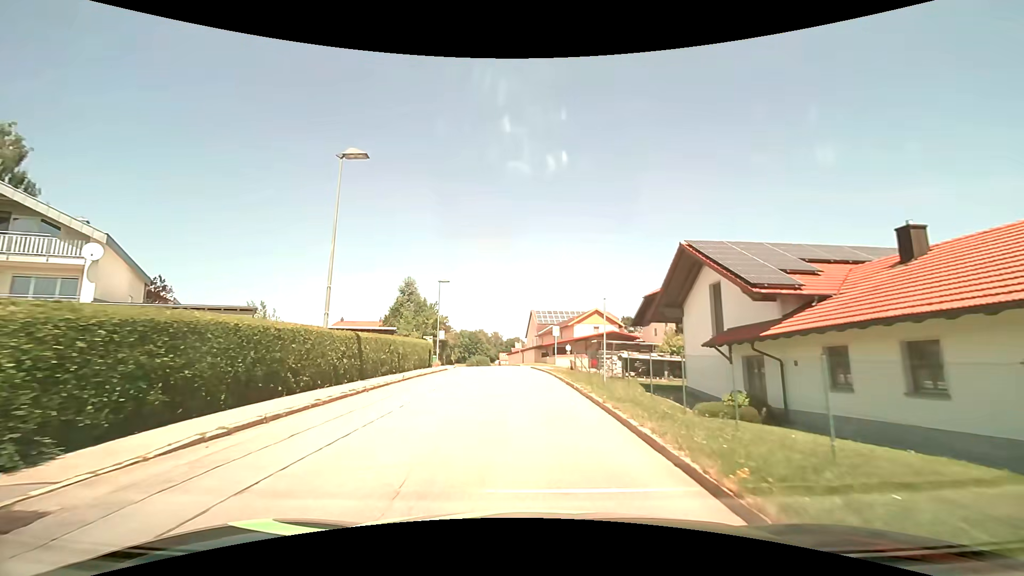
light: Day
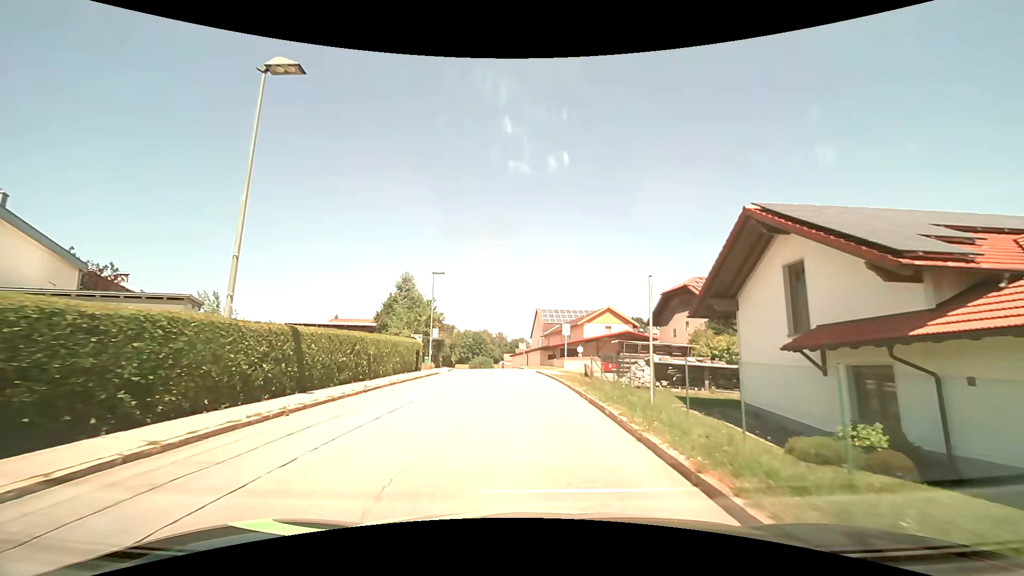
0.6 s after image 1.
(-0.1, +5.5) m; -1°
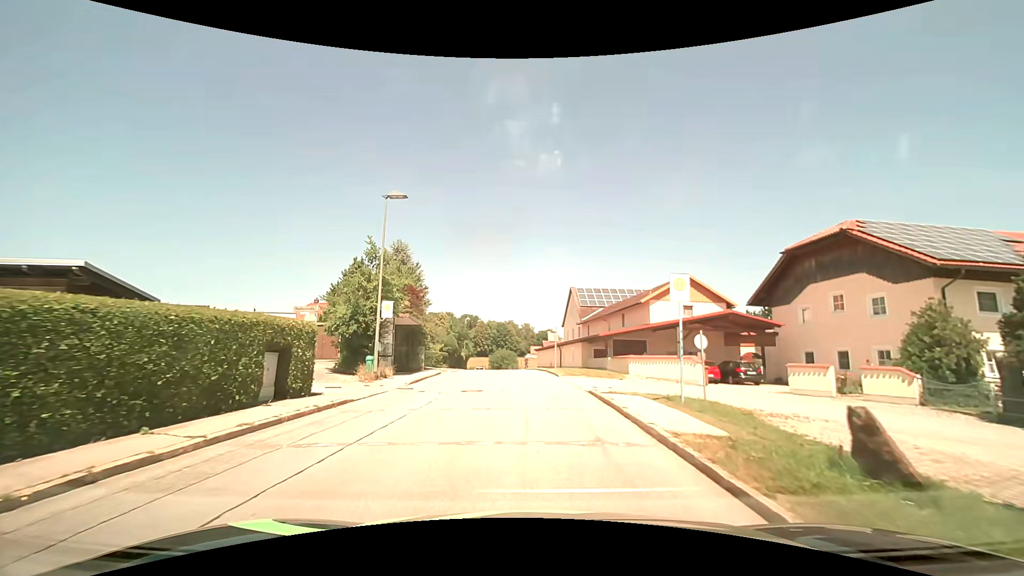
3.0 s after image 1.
(-0.4, +20.0) m; -3°
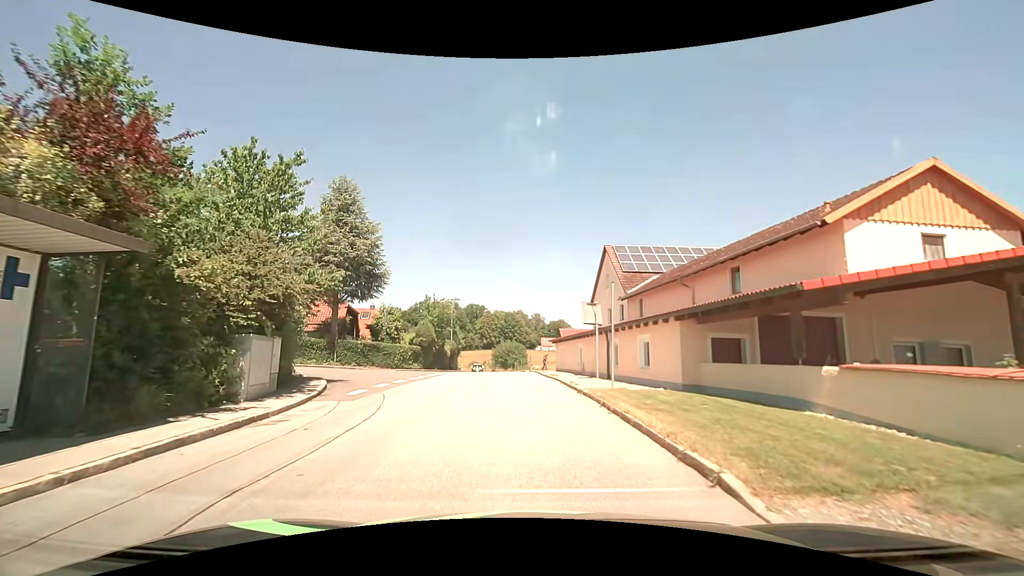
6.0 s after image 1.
(-0.1, +21.3) m; -1°
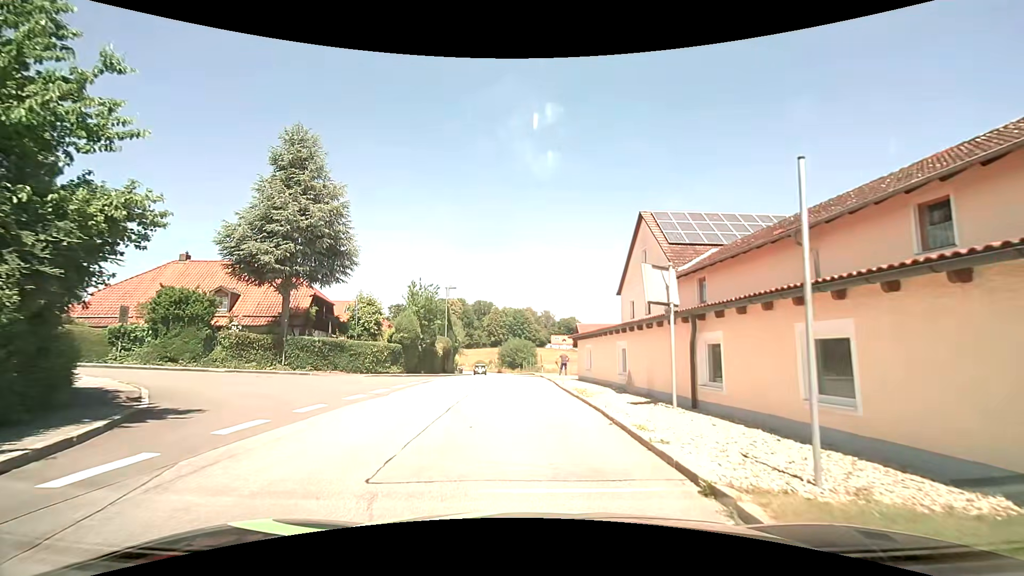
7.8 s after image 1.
(-0.1, +9.5) m; -2°
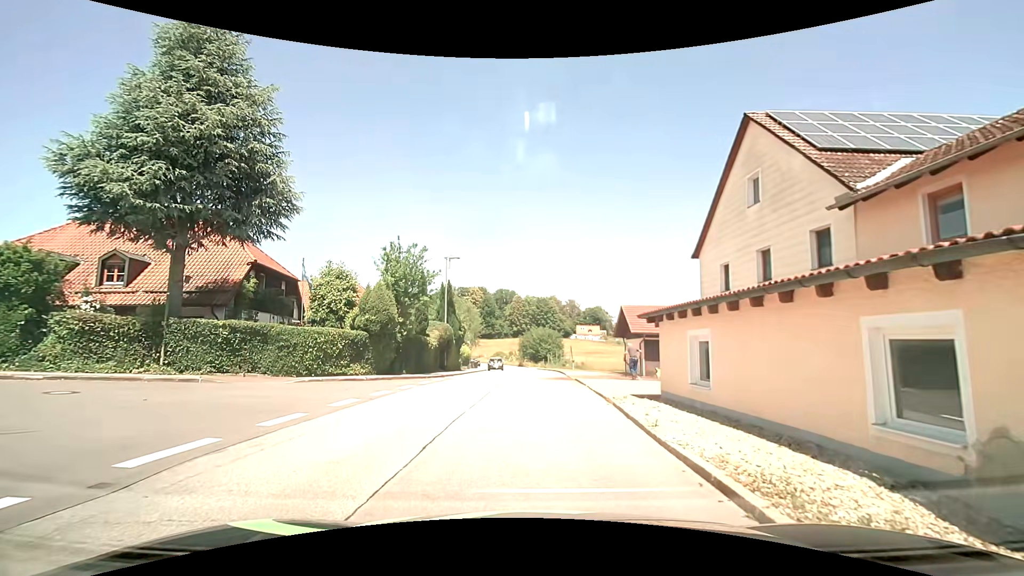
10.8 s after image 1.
(-0.1, +11.6) m; -2°
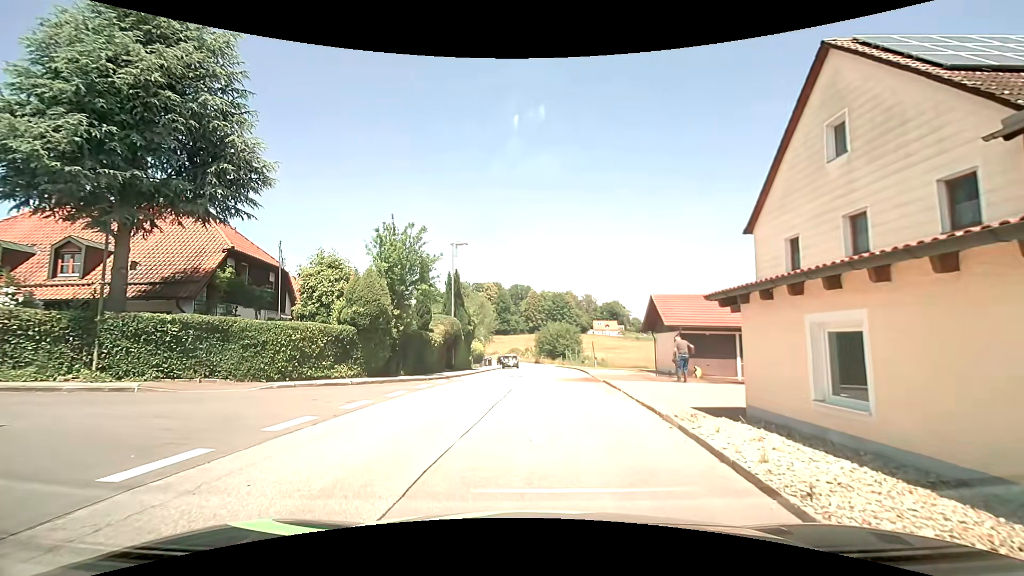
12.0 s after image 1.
(0.0, +3.8) m; -1°
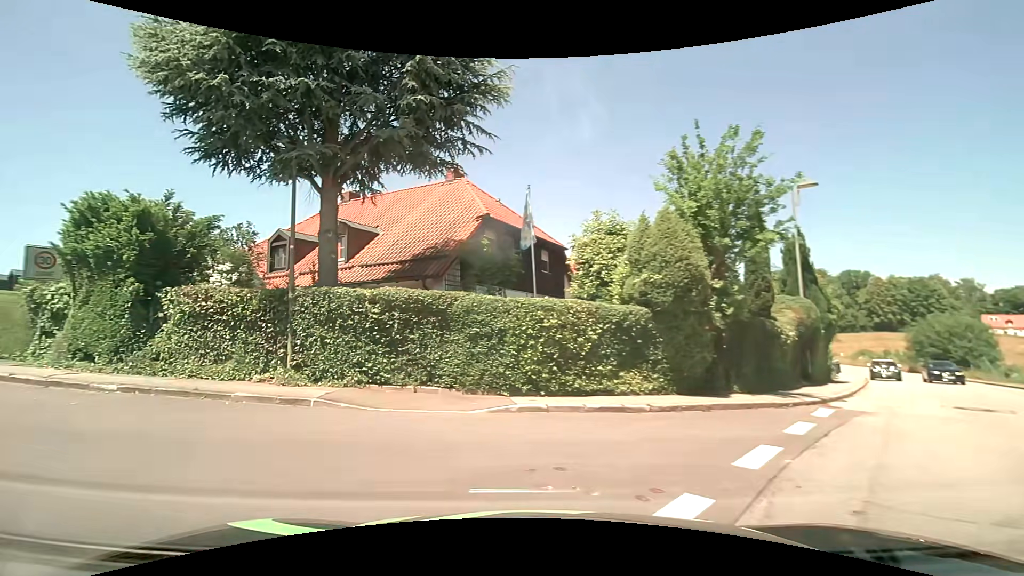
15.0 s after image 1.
(-1.8, +8.6) m; -32°
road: residential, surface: asphalt
(-5, +8) (-15, +11) (-24, +15) (-33, +18) (-43, +23) (-52, +27) (-60, +31) (-69, +36) (-78, +41) (-87, +46) m
